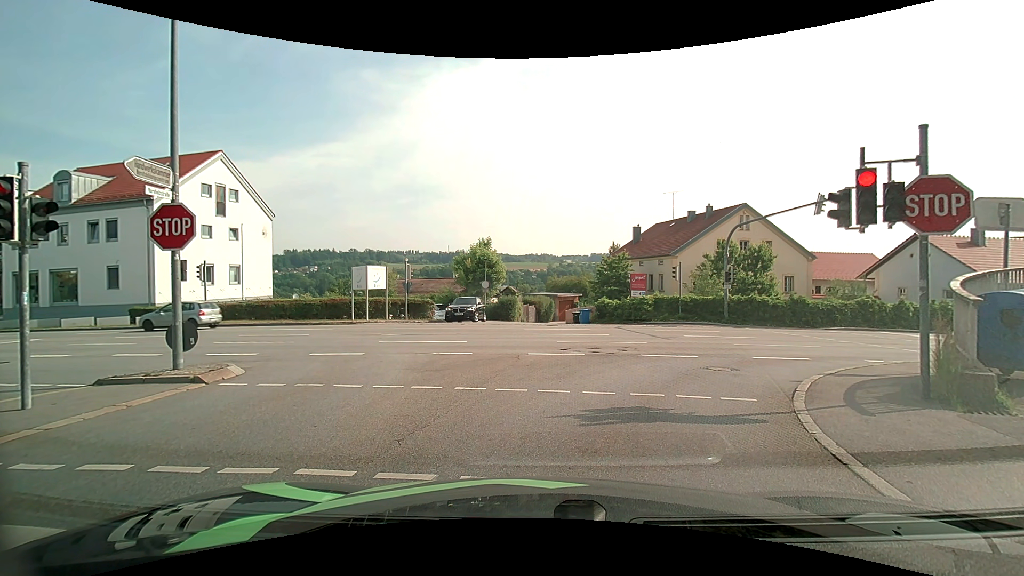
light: Day
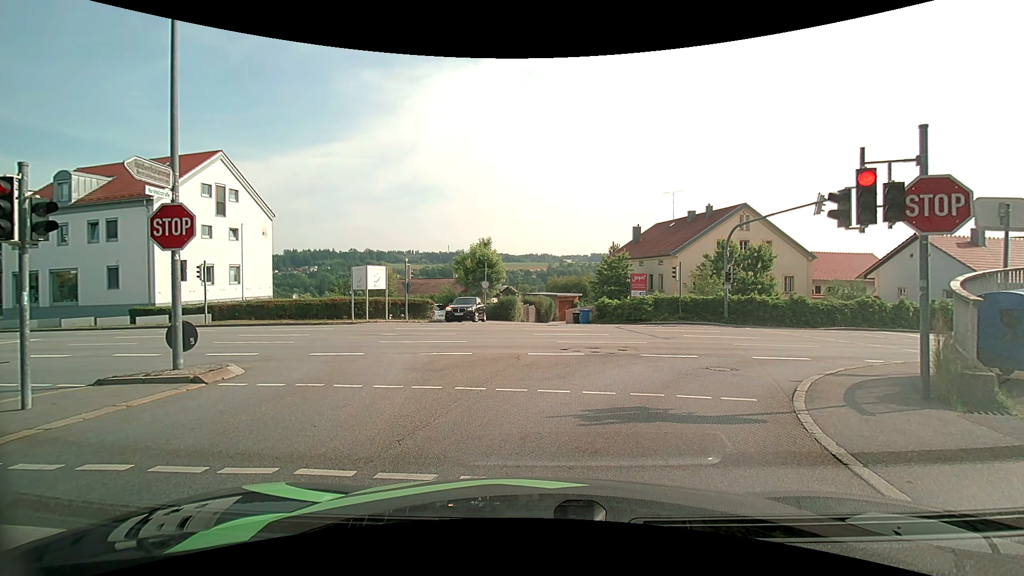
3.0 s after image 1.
(0.0, 0.0) m; 0°
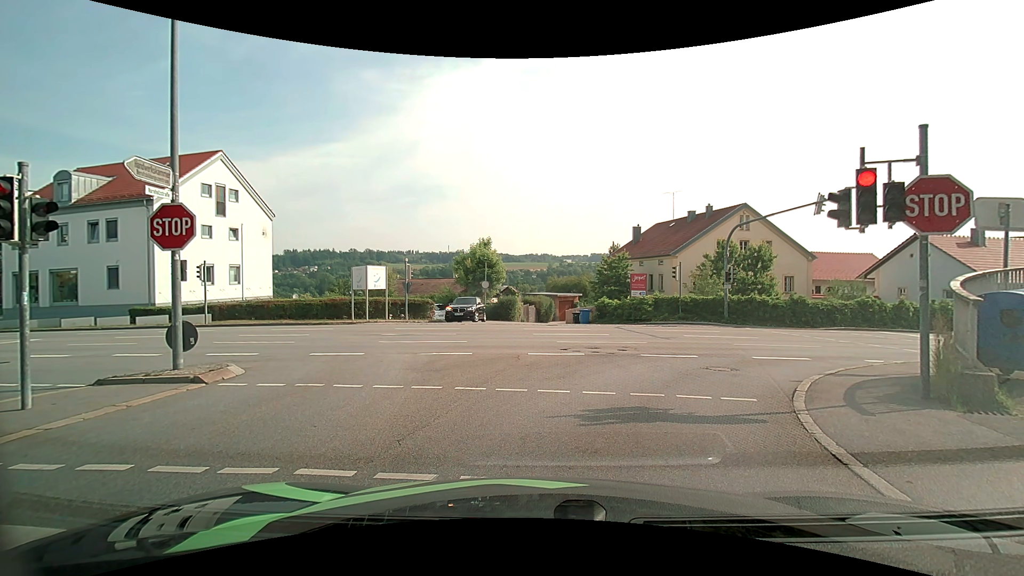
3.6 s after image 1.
(0.0, 0.0) m; 0°
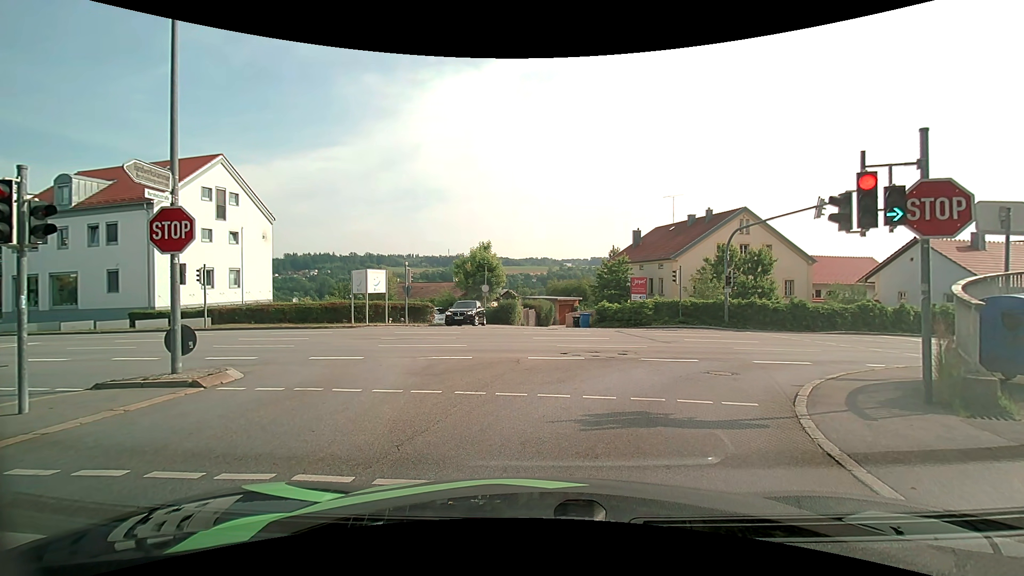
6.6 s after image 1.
(0.0, 0.0) m; 0°
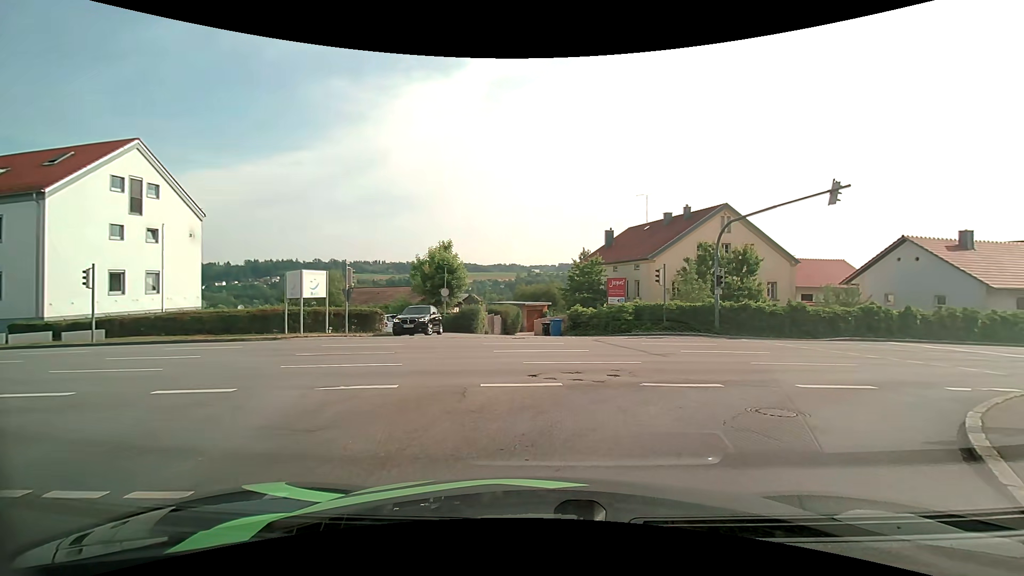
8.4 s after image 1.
(+0.1, +4.6) m; +4°
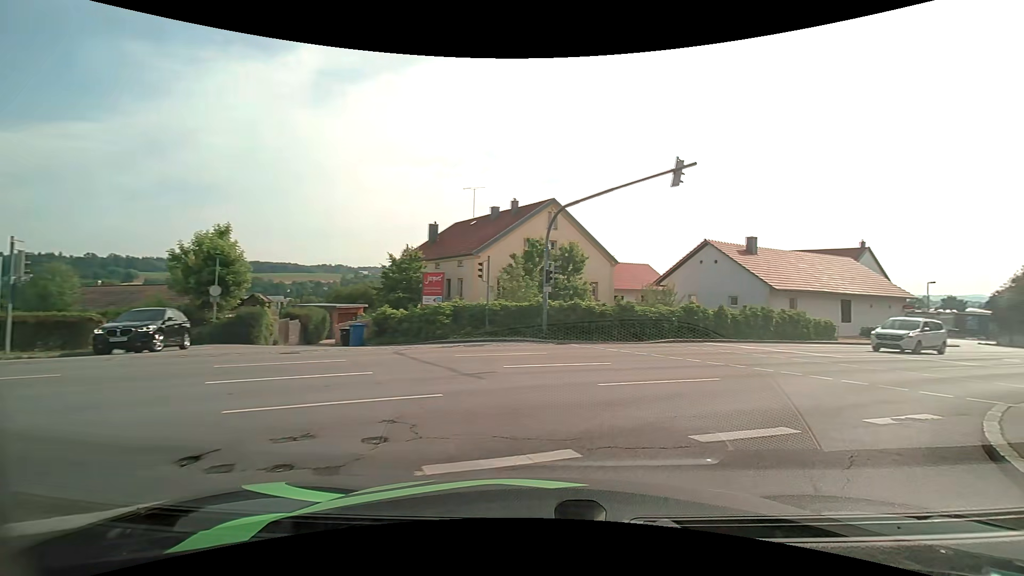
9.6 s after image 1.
(+0.7, +5.4) m; +17°
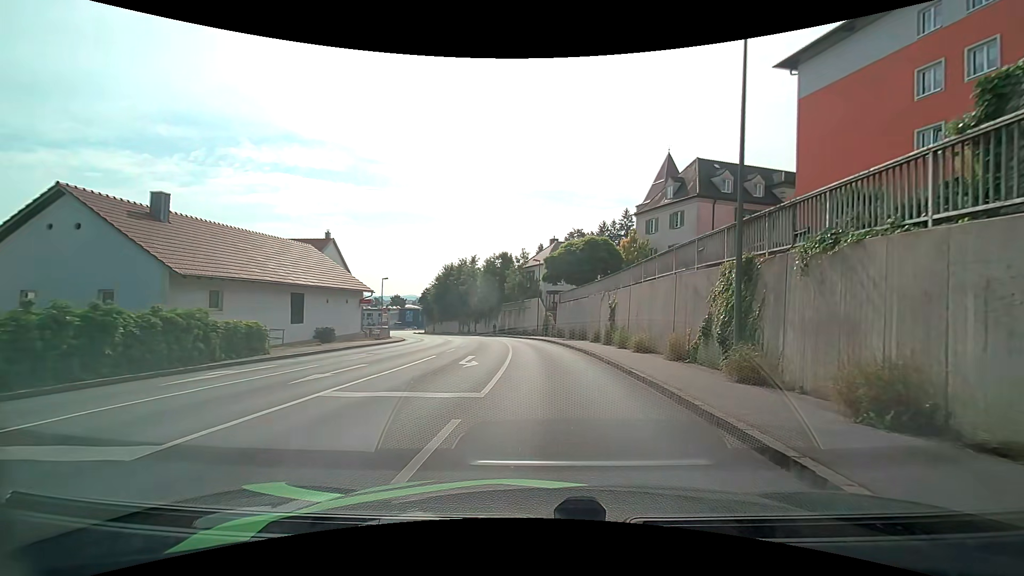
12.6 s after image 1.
(+7.9, +13.2) m; +54°
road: tertiary
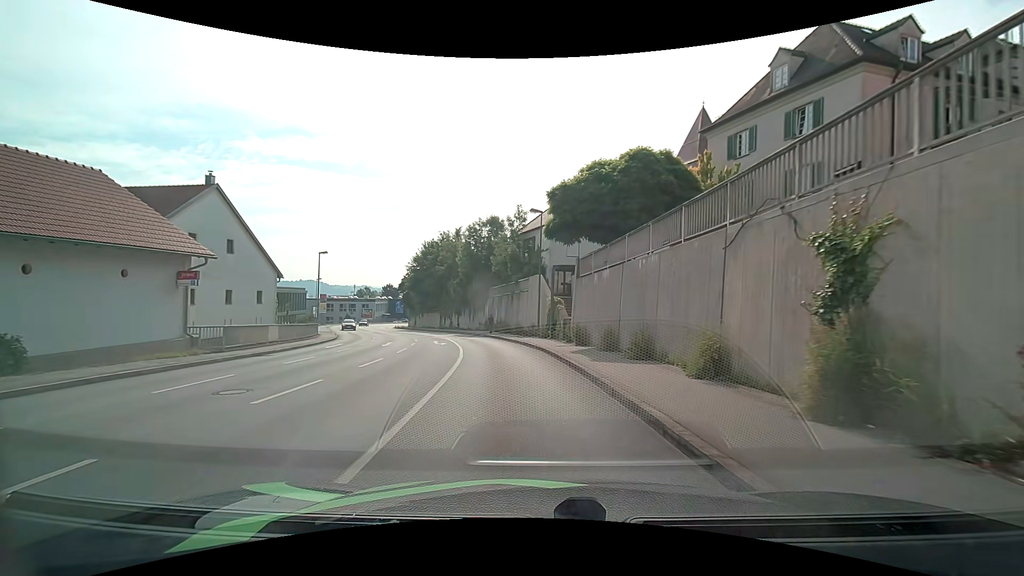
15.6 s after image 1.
(+1.0, +20.8) m; +1°
(0, +10) (-1, +20) (-3, +30) (-6, +39) (-9, +49) (-13, +58) (-18, +67) (-22, +76) (-27, +85) (-31, +94) m
